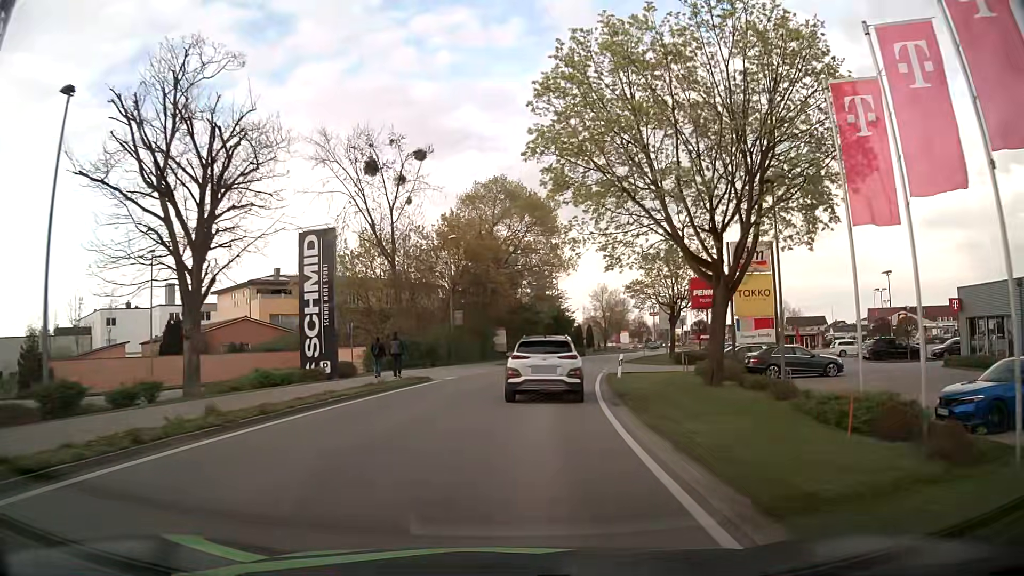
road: tertiary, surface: asphalt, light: Day
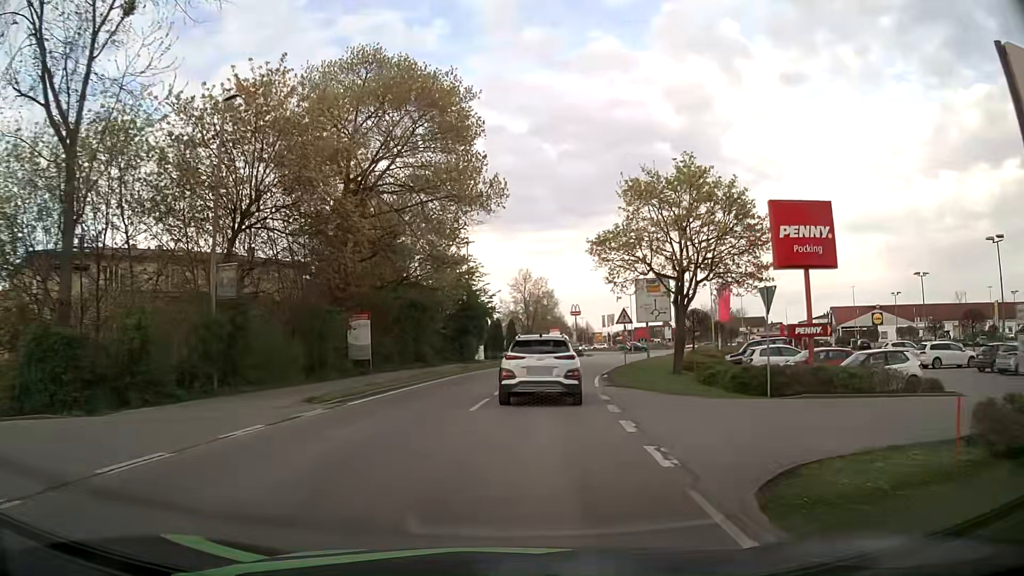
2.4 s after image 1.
(+2.0, +25.4) m; +7°
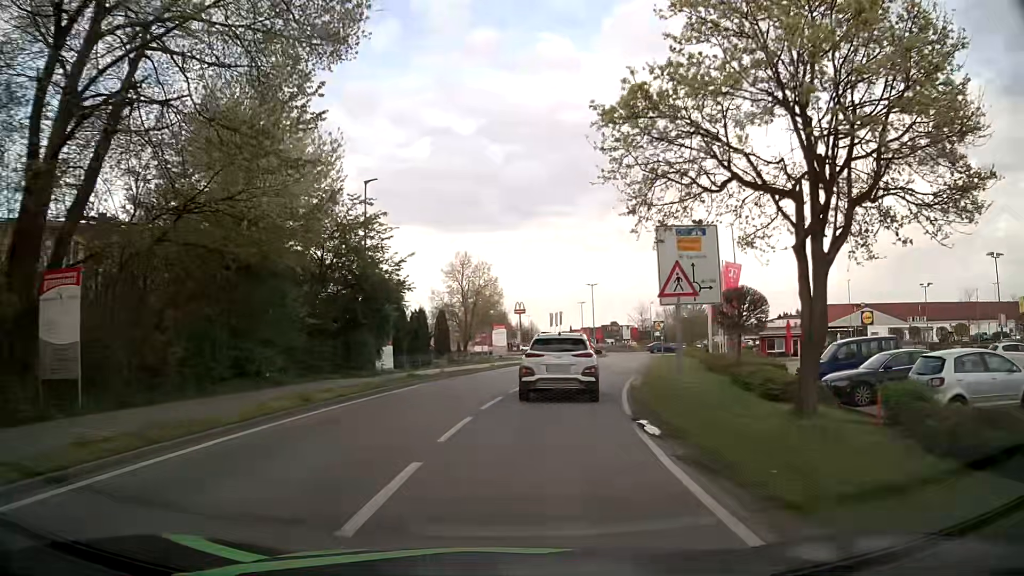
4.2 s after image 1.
(+1.2, +18.0) m; +6°
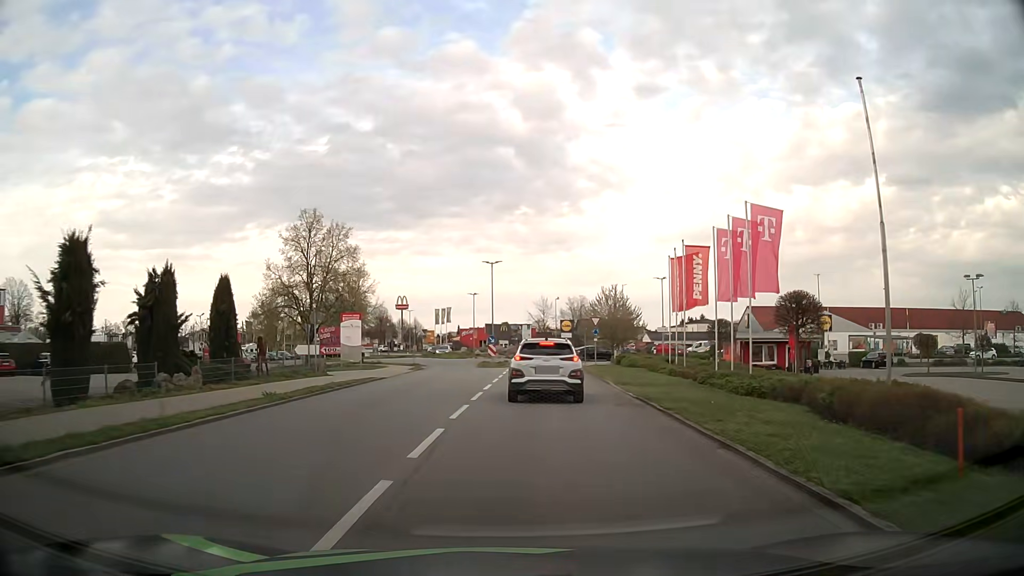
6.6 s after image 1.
(+1.9, +23.2) m; +10°
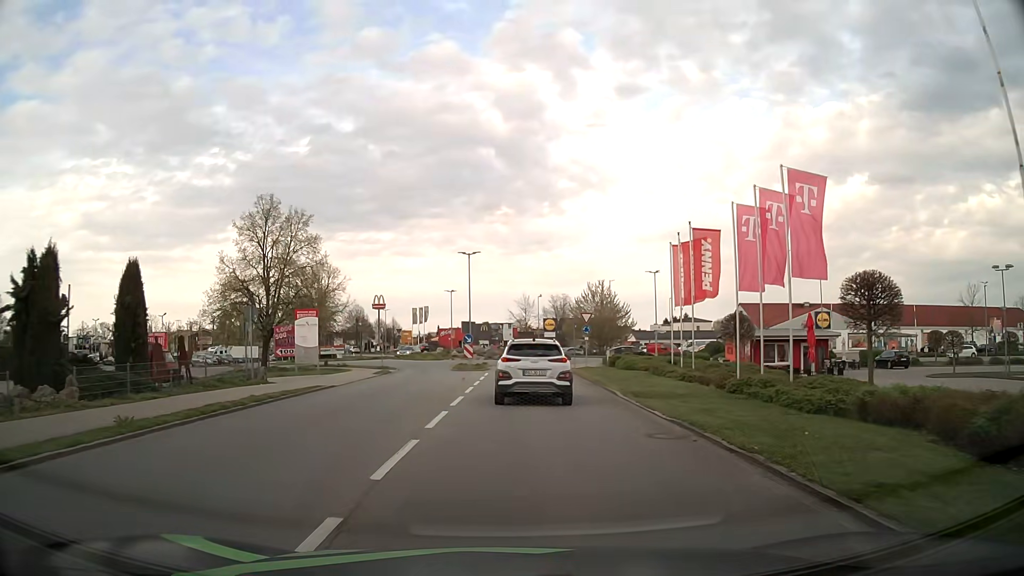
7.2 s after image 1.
(+0.1, +5.8) m; +1°
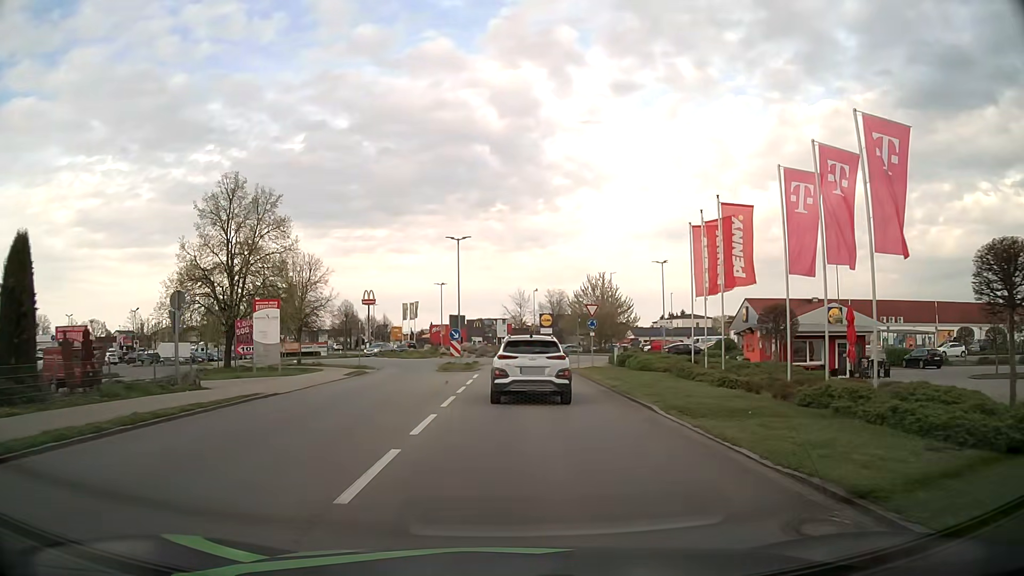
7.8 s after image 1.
(0.0, +5.6) m; +1°
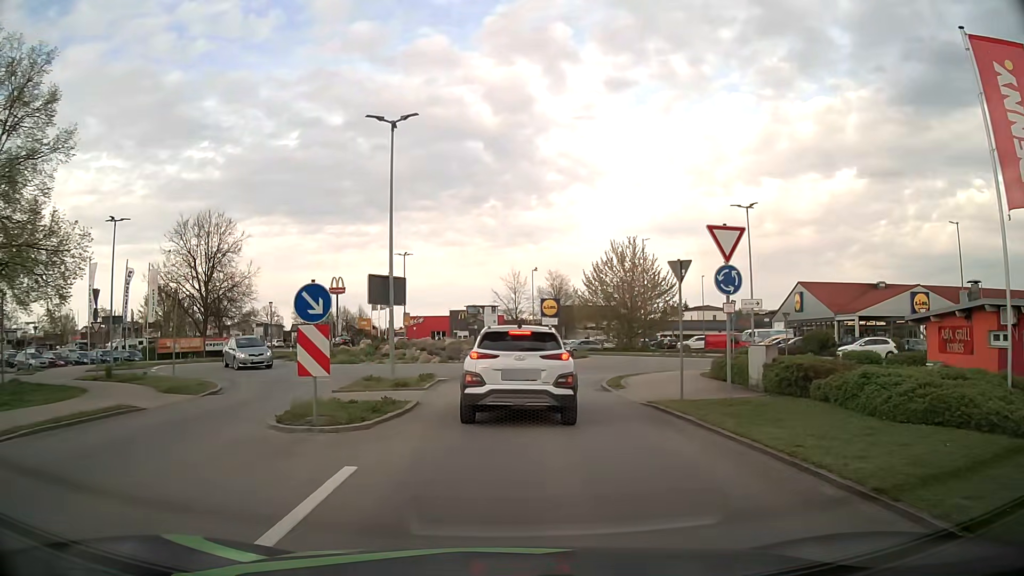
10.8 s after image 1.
(+0.1, +23.5) m; +1°
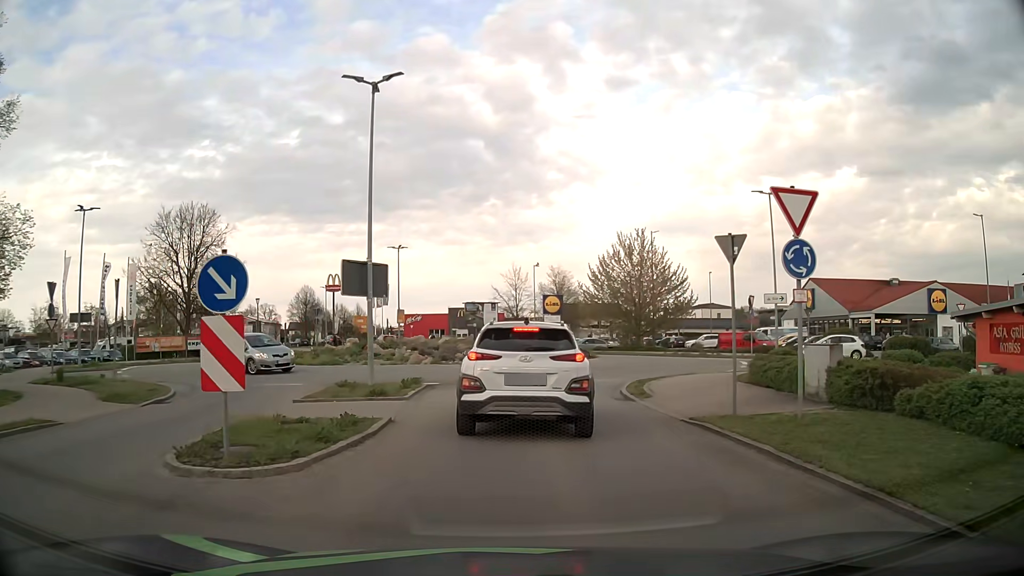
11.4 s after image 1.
(0.0, +3.2) m; -1°
(0, +10) (+1, +20) (+5, +29) (+7, +39) (+3, +47) (-3, +55) (-8, +64) (-12, +73) (-16, +82) (-21, +91) m
